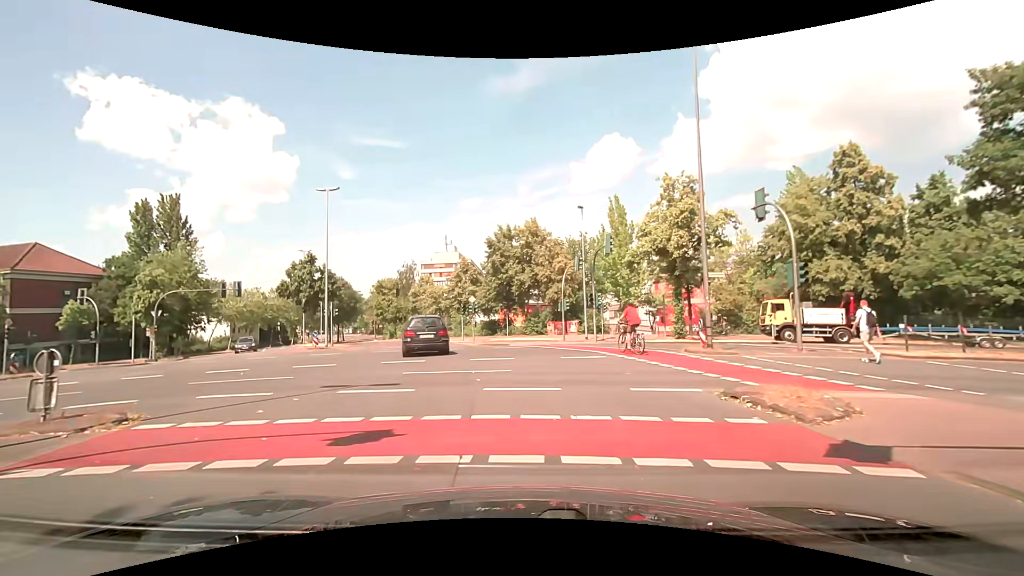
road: tertiary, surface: asphalt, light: Day
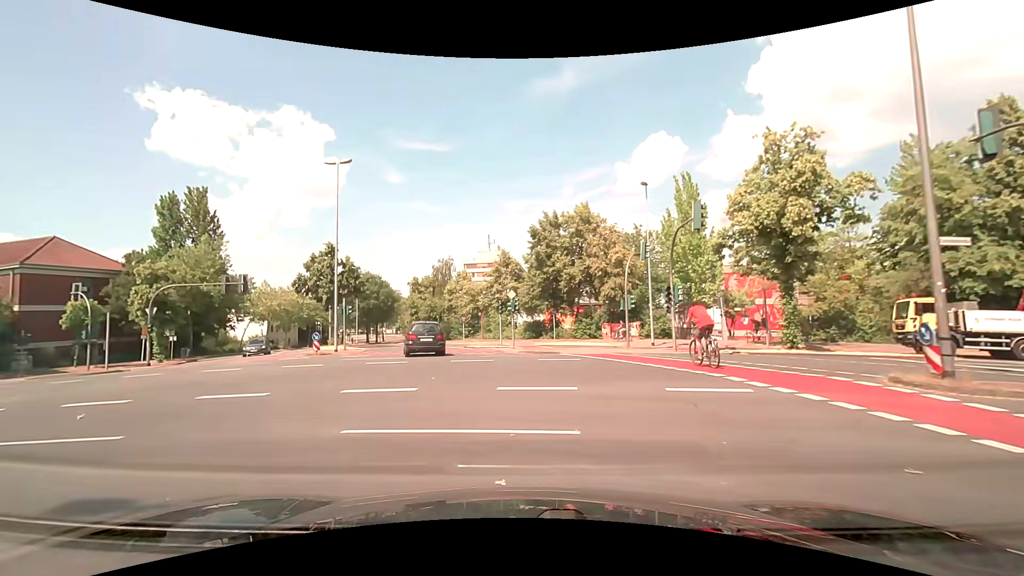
(-0.4, +7.8) m; -6°
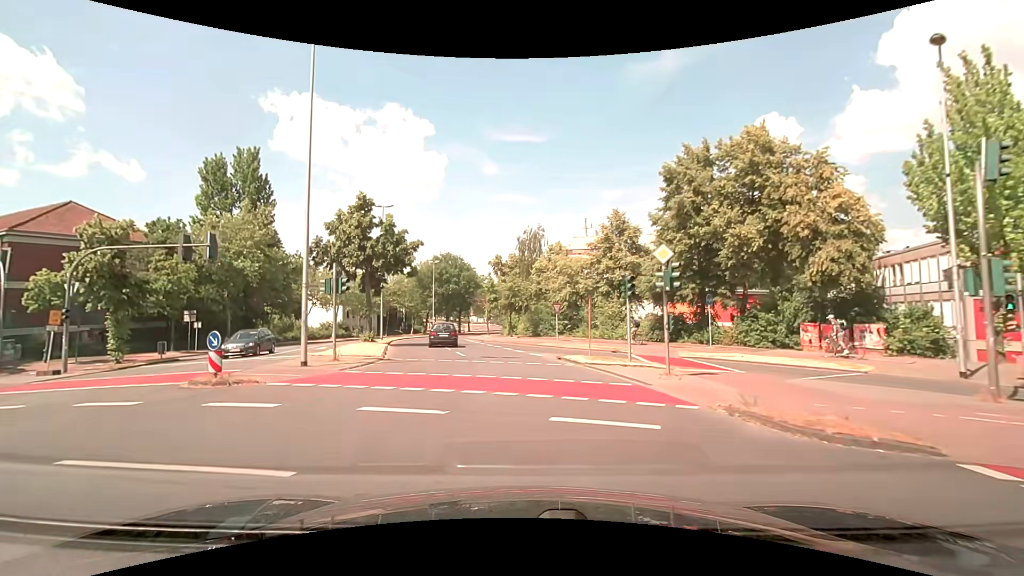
(-1.5, +17.3) m; -10°
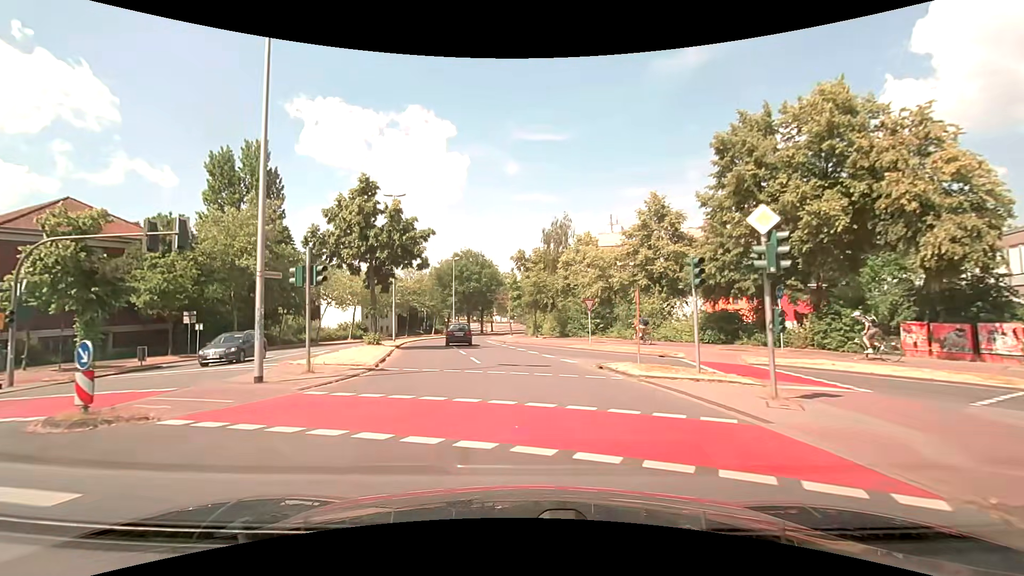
(-0.1, +4.5) m; -3°
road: unclassified
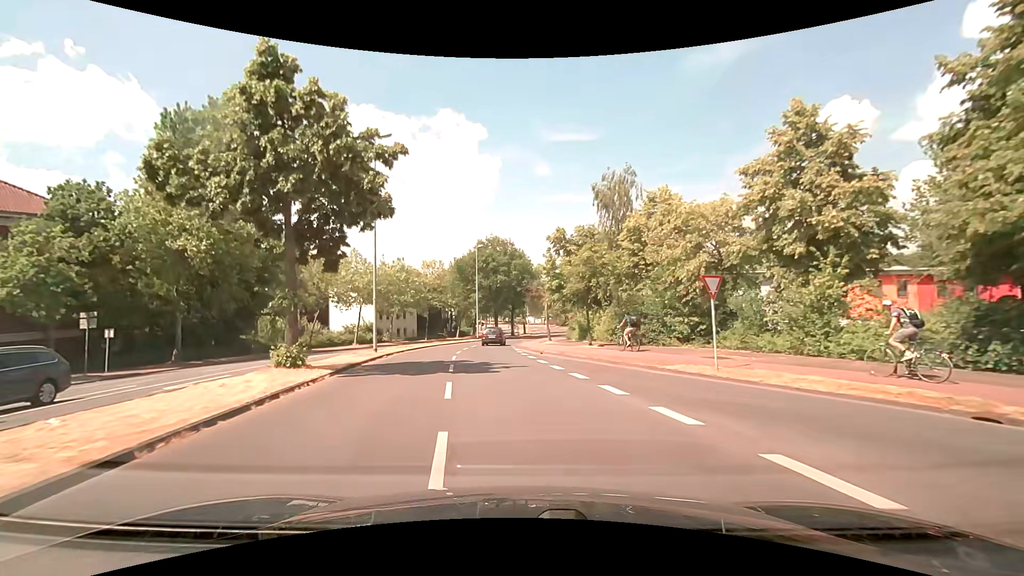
(-0.7, +14.4) m; -4°
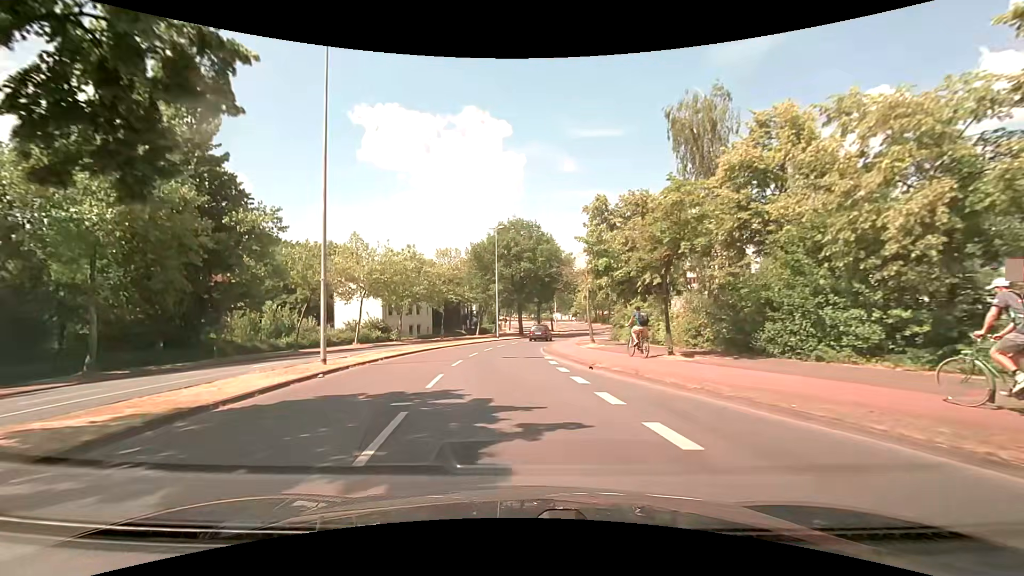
(-0.3, +10.7) m; -3°
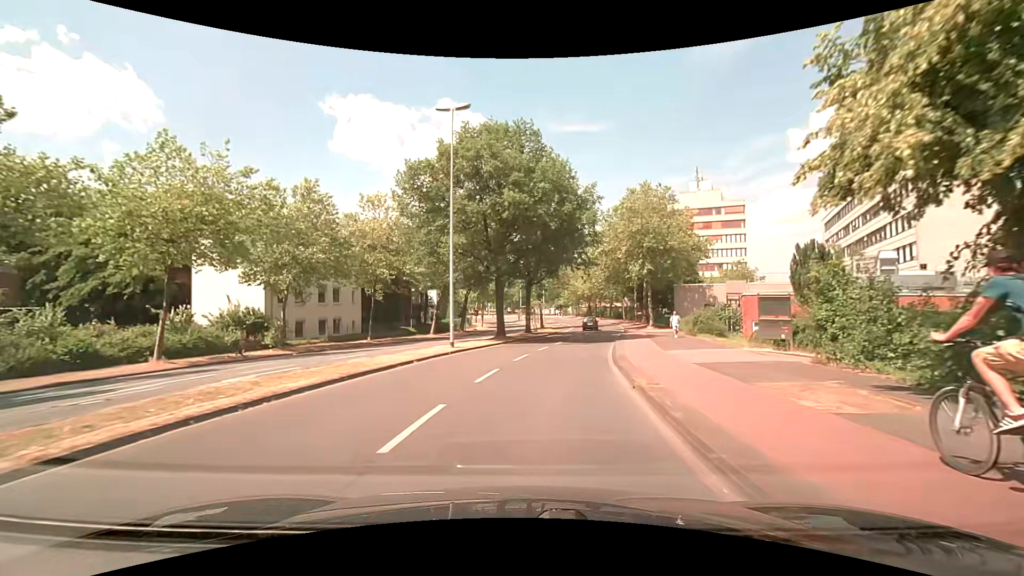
(-0.8, +29.7) m; +3°
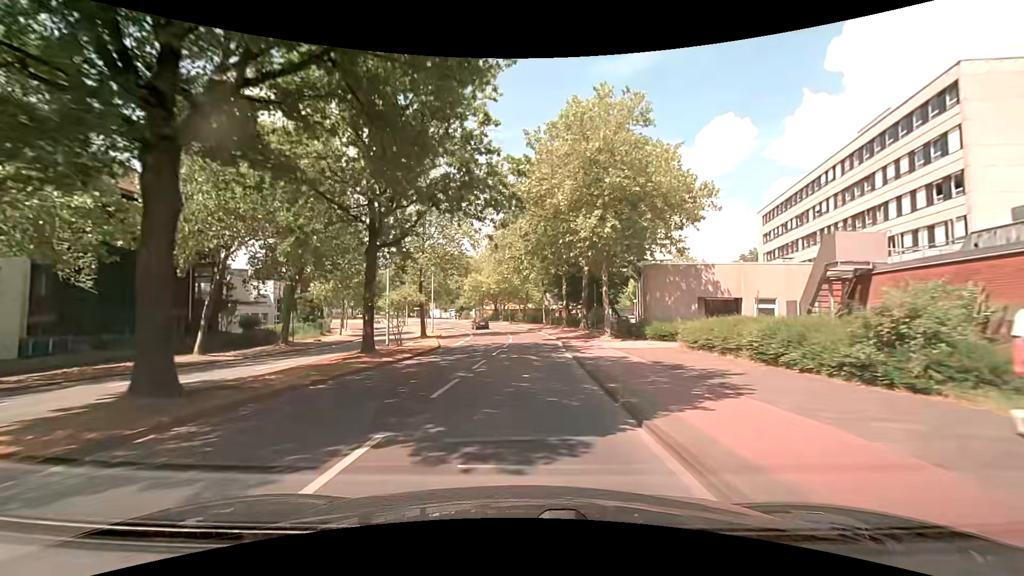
(+2.5, +25.6) m; +10°
(0, +10) (0, +20) (+1, +30) (+1, +40) (0, +50) (-1, +60) (-3, +70) (-6, +79) (-10, +88) (-15, +97) m
